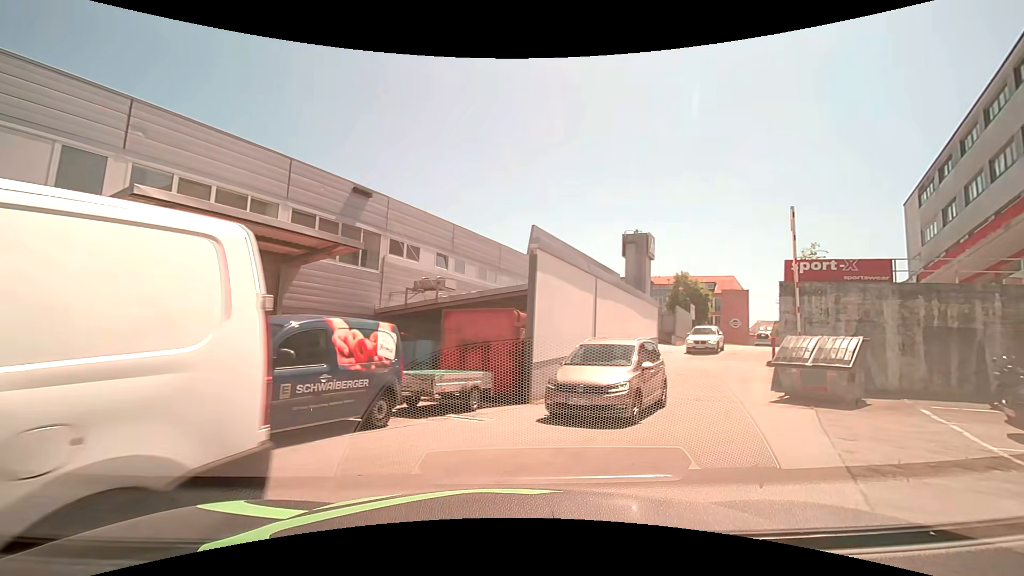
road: residential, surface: asphalt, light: Day
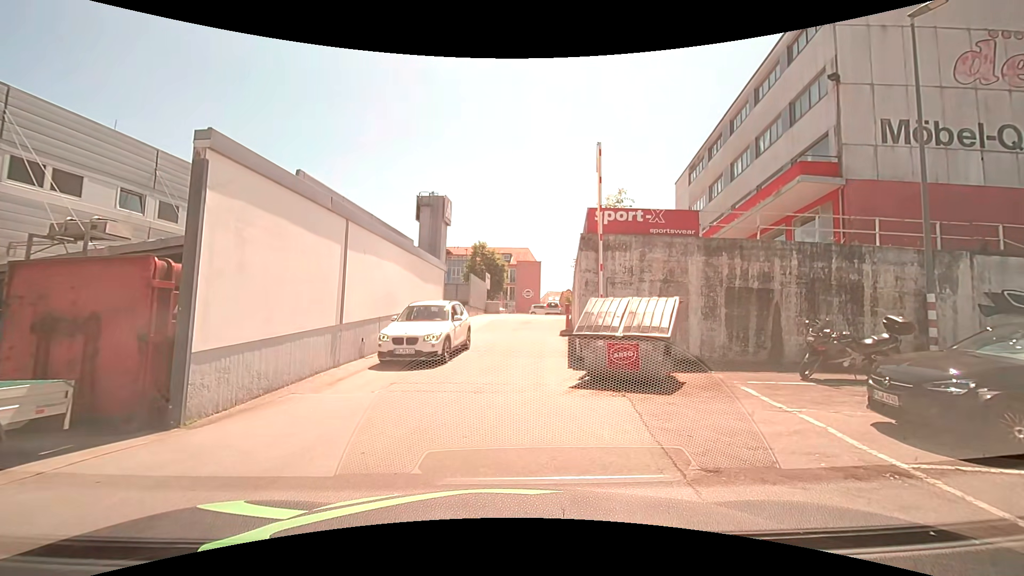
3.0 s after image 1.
(+1.5, +5.0) m; +23°
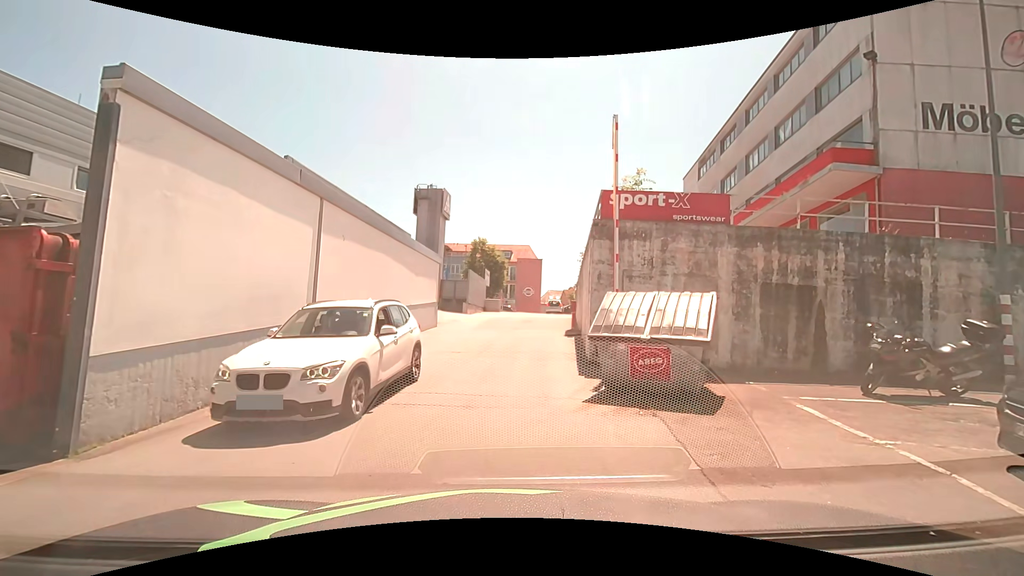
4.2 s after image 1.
(0.0, +1.8) m; 0°
